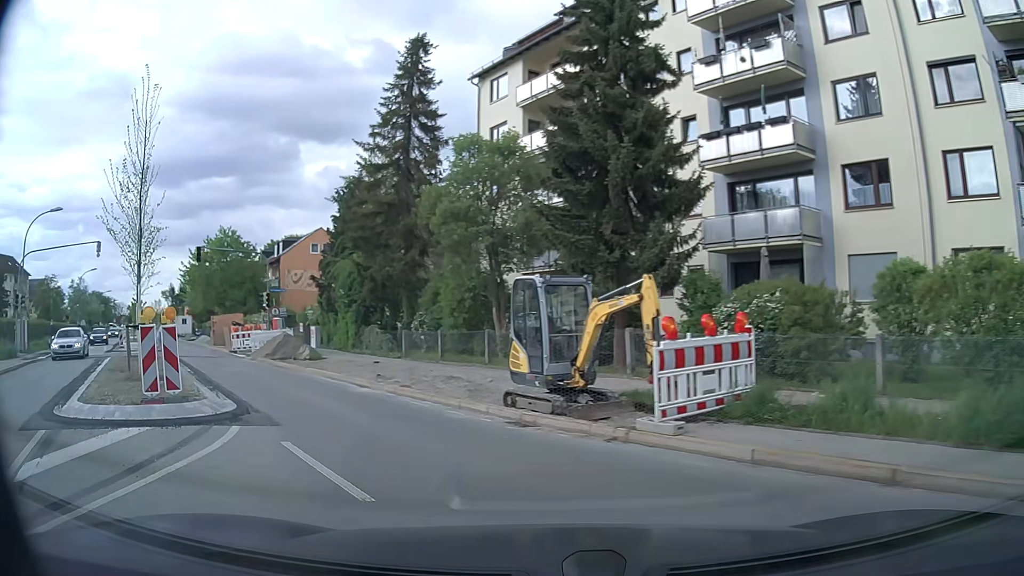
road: secondary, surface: asphalt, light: Day
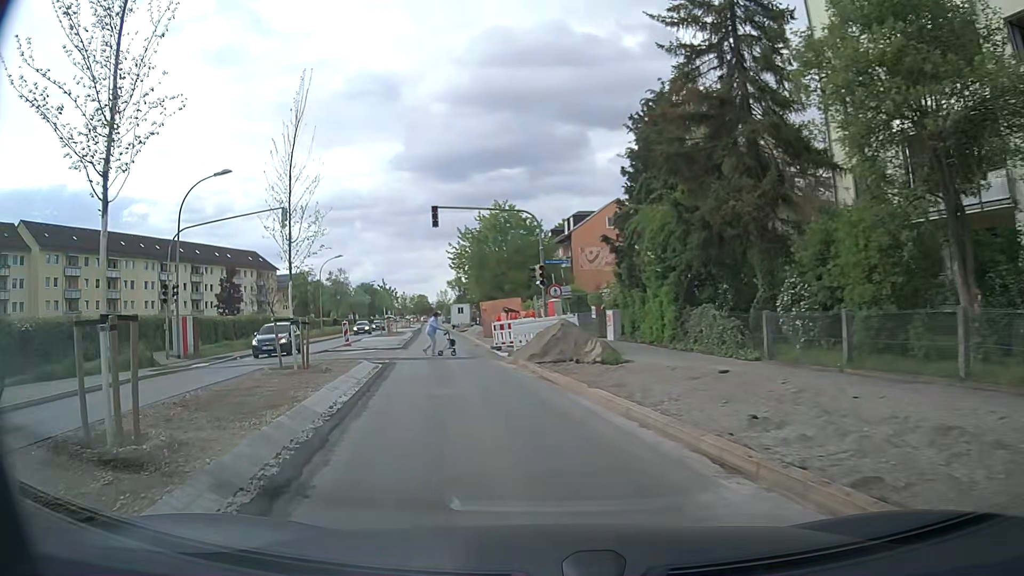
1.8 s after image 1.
(-2.8, +10.7) m; -27°
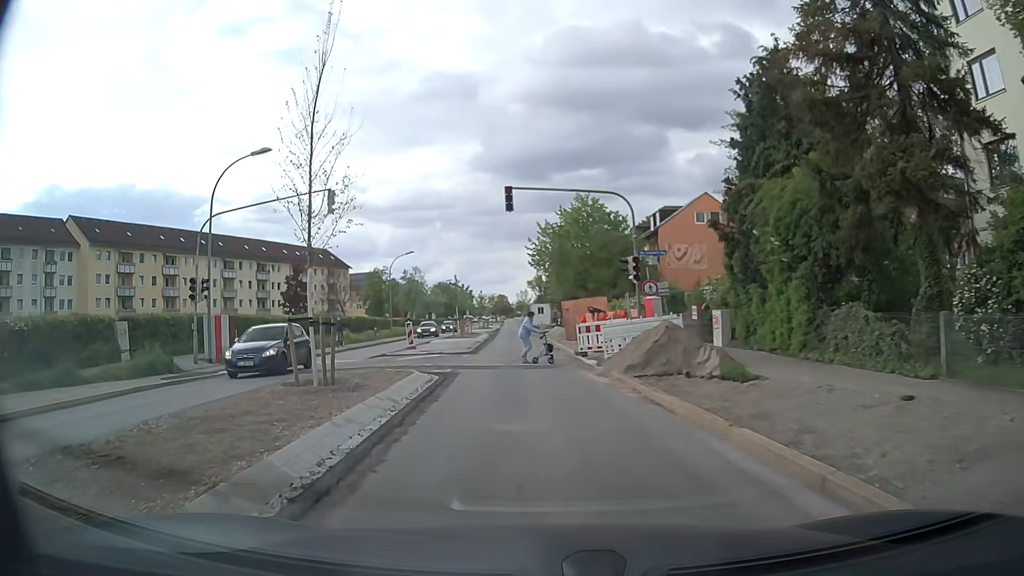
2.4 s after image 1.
(-0.2, +4.0) m; -7°
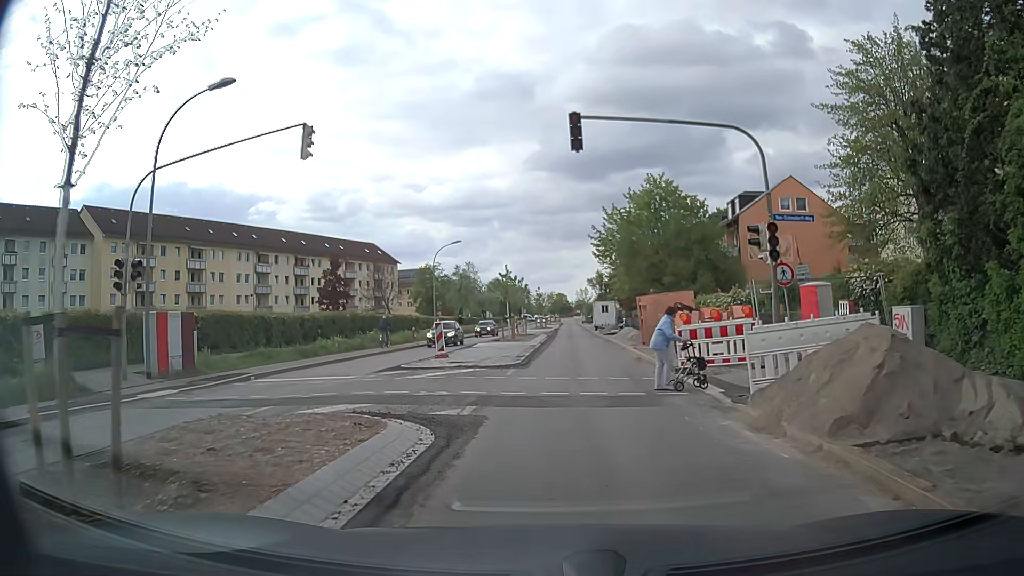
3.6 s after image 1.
(-0.4, +8.0) m; -4°
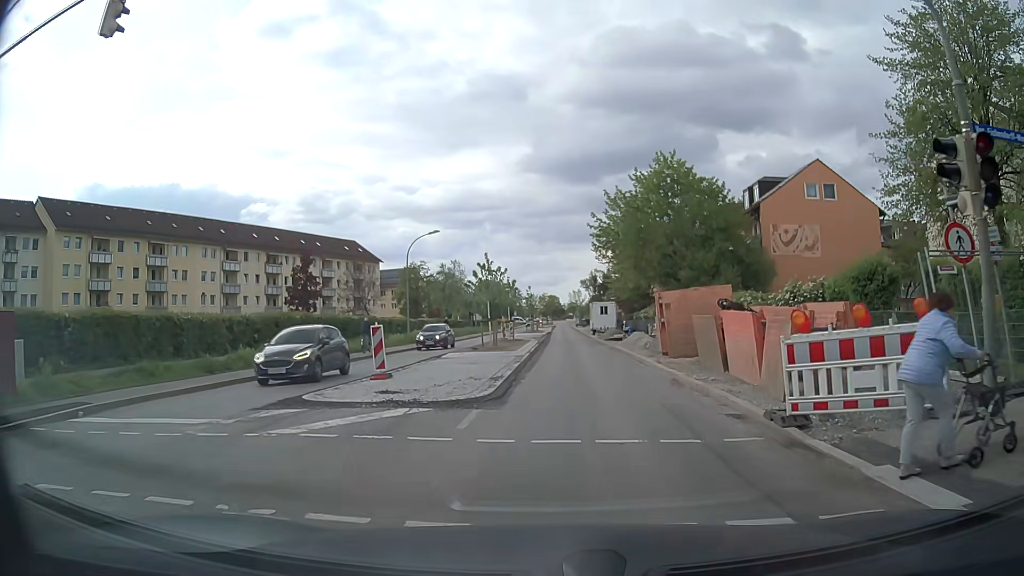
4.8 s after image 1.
(0.0, +7.9) m; 0°
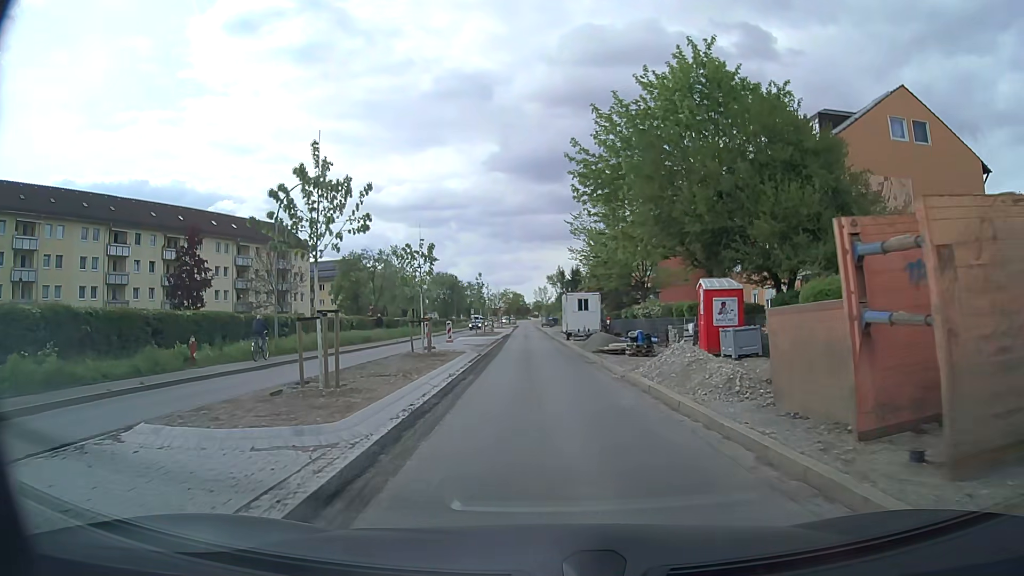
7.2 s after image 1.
(+0.7, +19.1) m; +3°
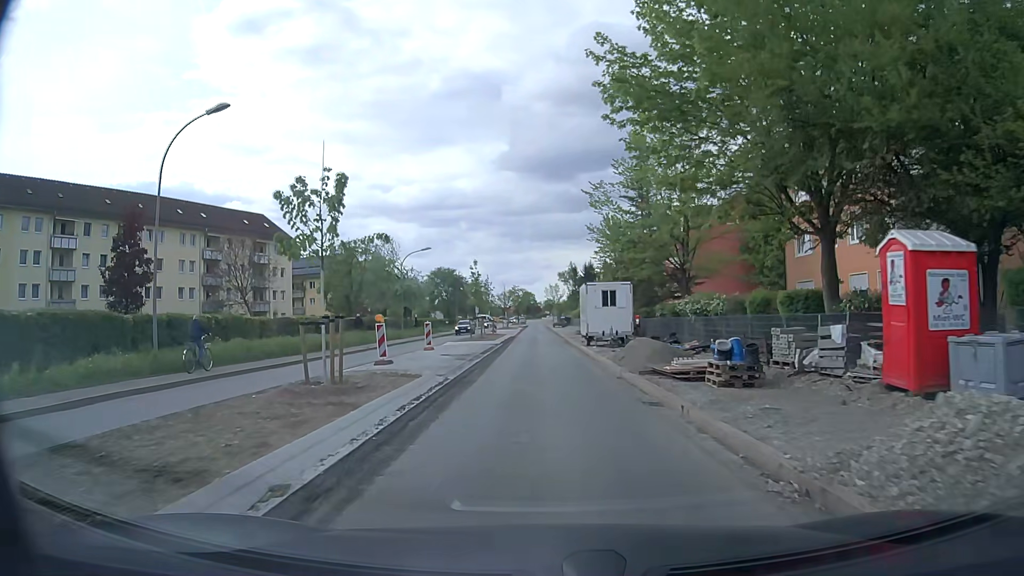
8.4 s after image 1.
(0.0, +11.2) m; -1°
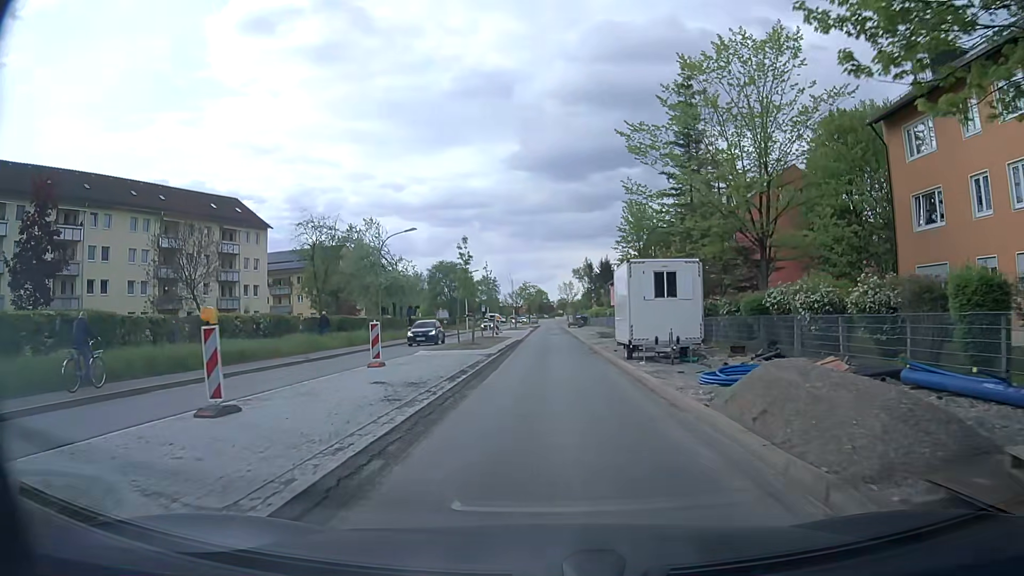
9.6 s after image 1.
(-0.1, +12.0) m; -1°
